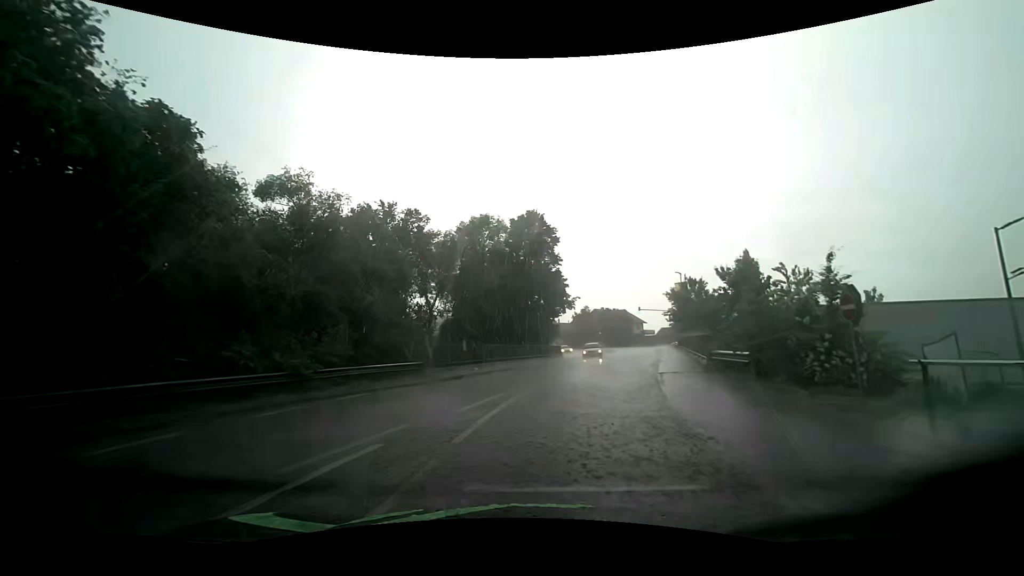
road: tertiary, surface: asphalt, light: Day
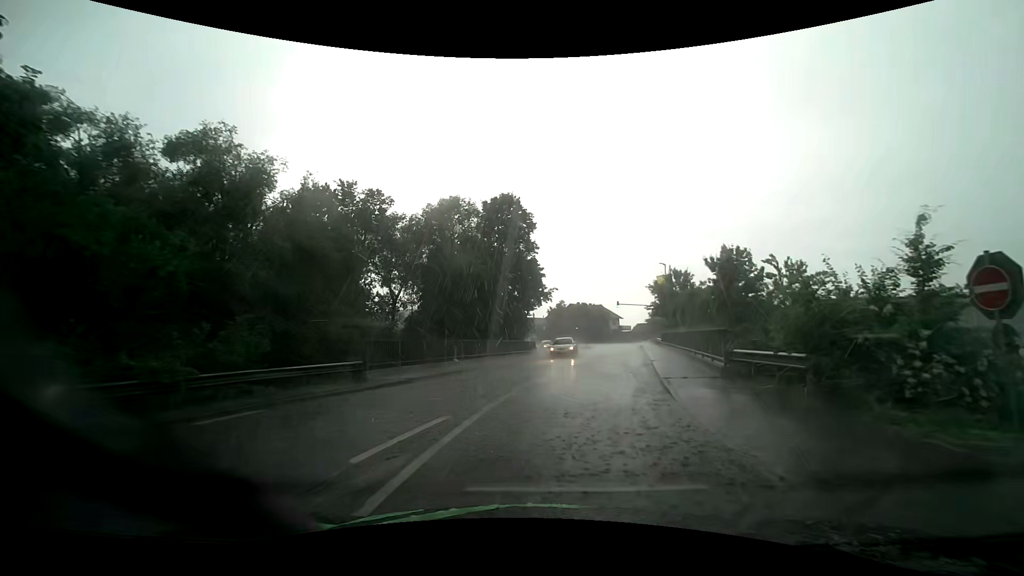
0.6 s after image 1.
(+0.1, +4.2) m; +3°
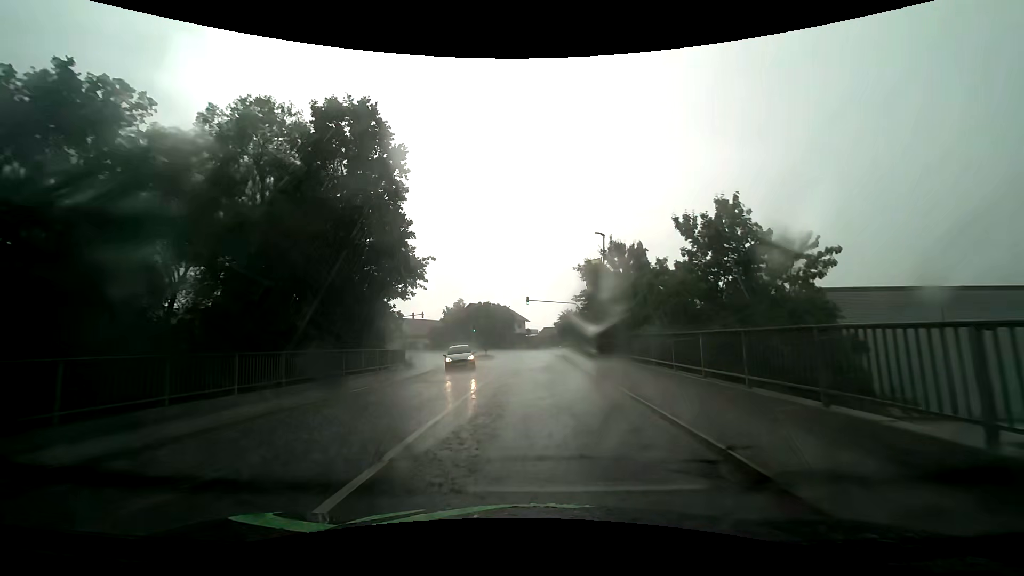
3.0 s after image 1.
(+2.1, +17.1) m; +12°
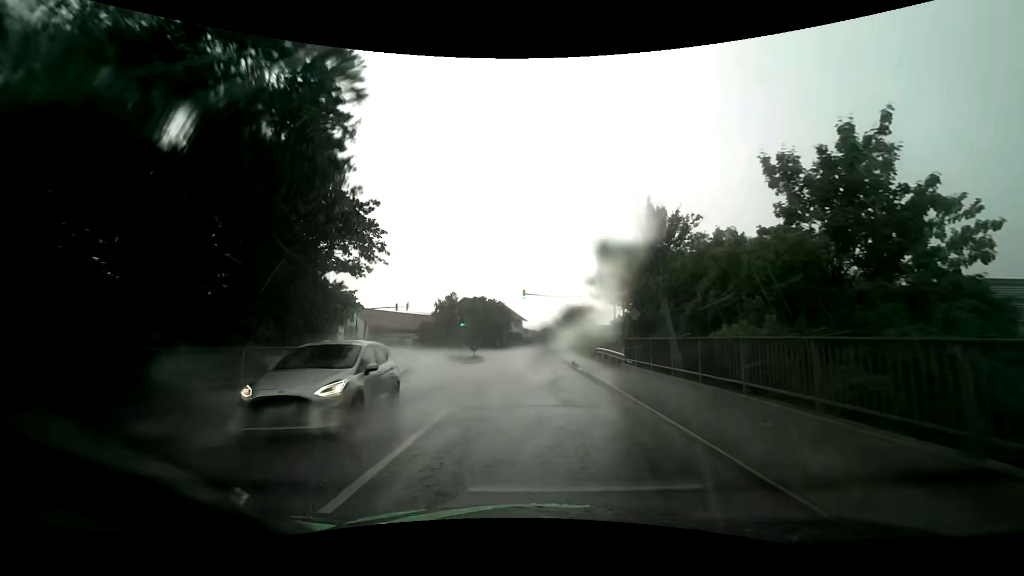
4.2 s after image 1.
(0.0, +9.0) m; 0°
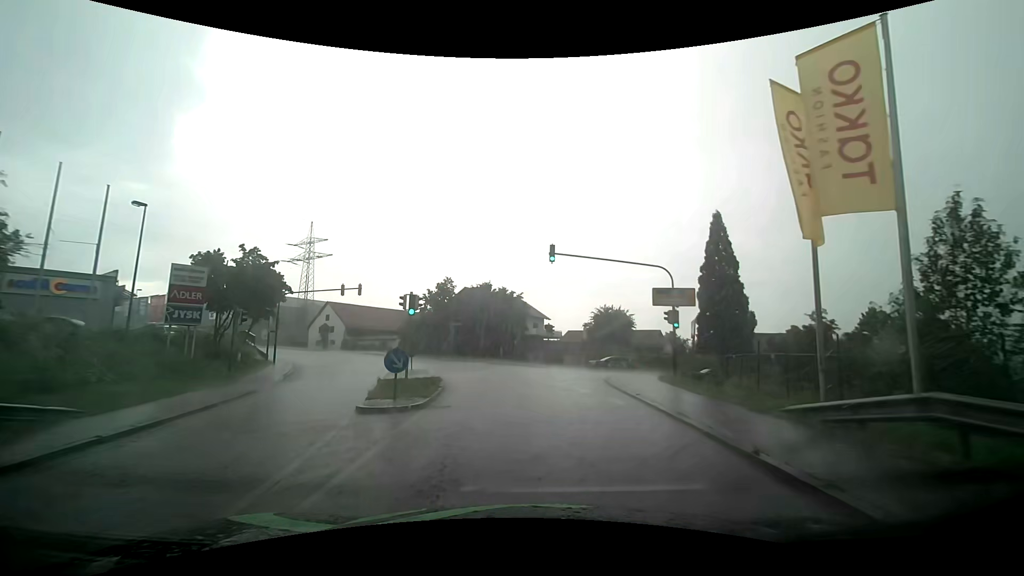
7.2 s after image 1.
(0.0, +23.5) m; -1°
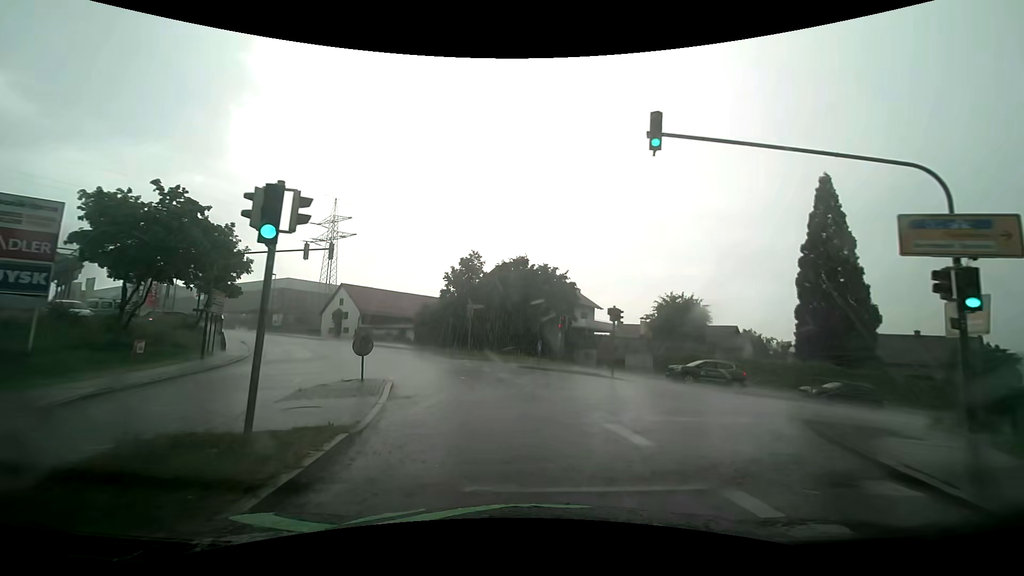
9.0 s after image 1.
(-0.5, +13.8) m; -5°
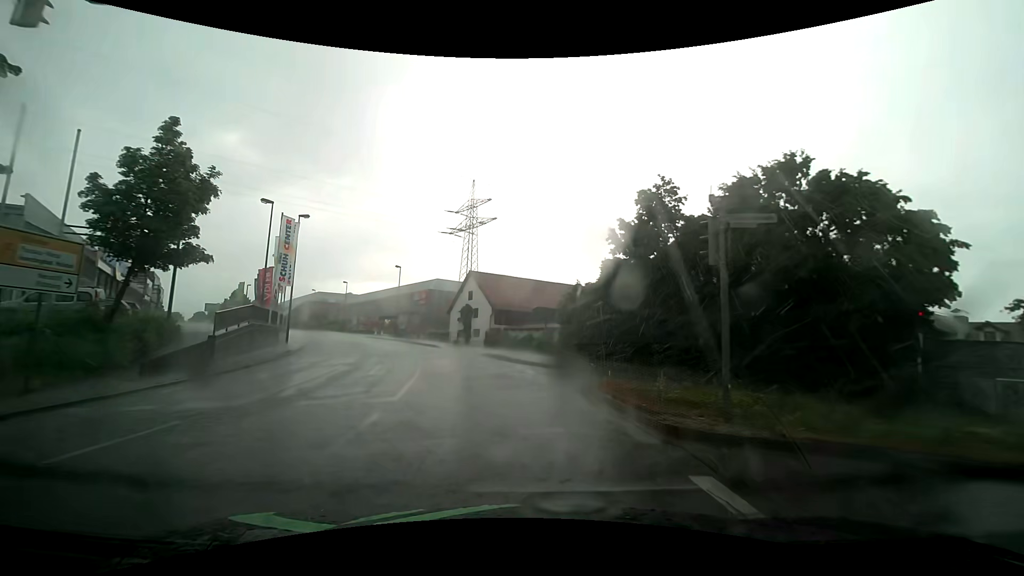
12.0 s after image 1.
(-3.4, +22.8) m; -18°
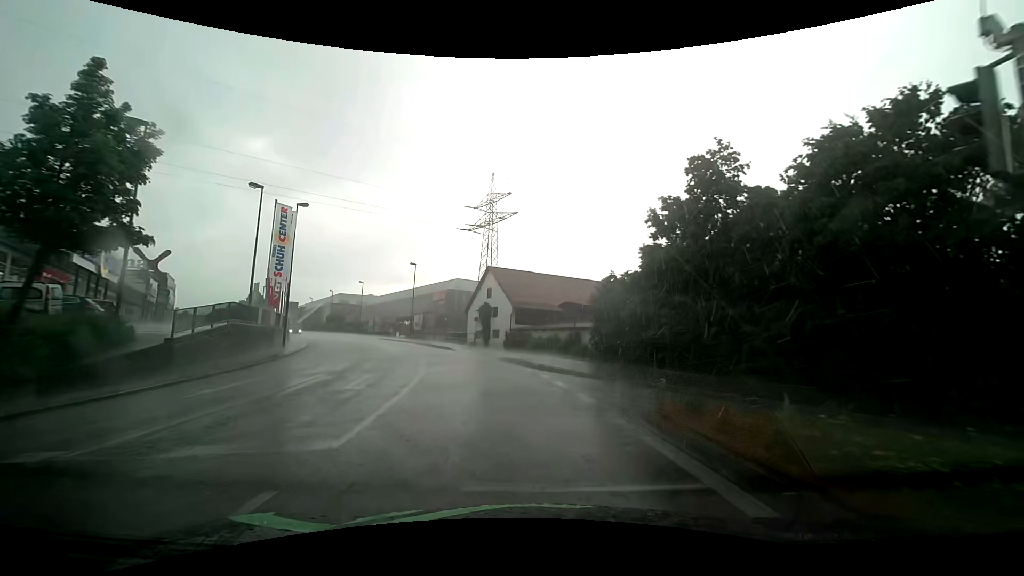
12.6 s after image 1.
(-0.1, +4.6) m; -2°
(-1, +10) (-2, +20) (-5, +29) (-8, +39) (-13, +48) (-17, +57) (-23, +65) (-28, +74) (-33, +82) (-38, +91) m
